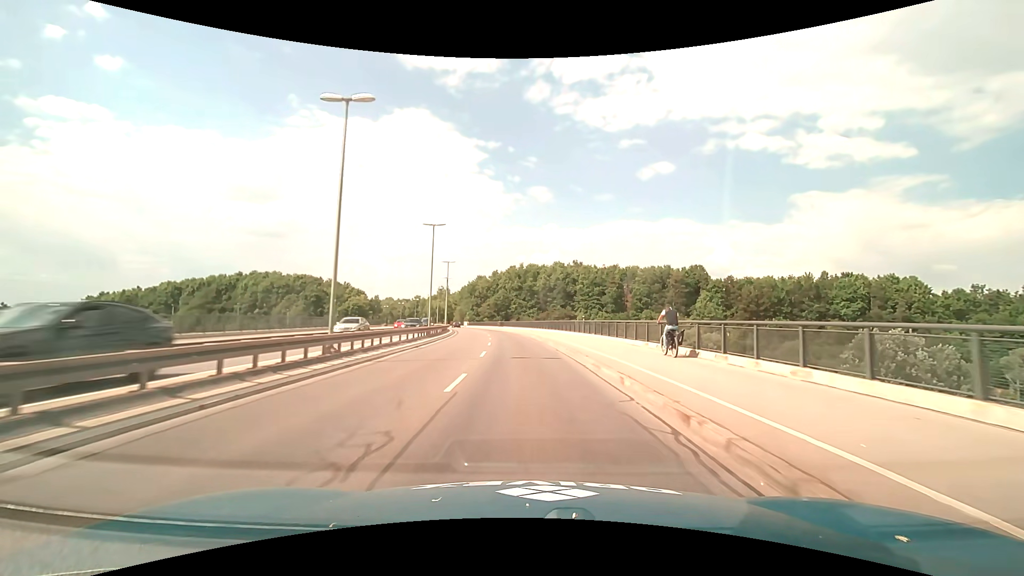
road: primary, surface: asphalt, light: Day
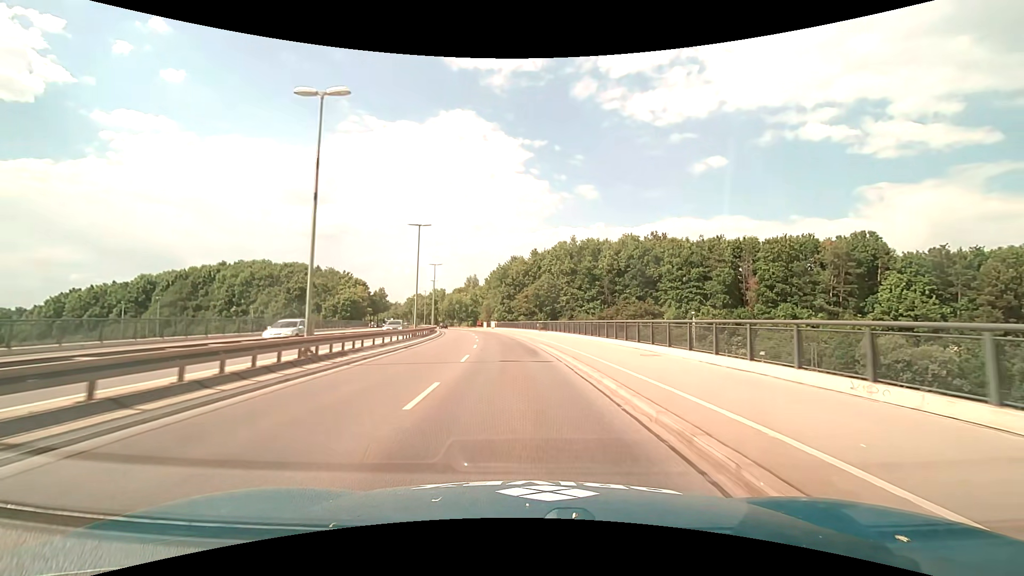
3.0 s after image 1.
(-1.9, +47.2) m; -5°
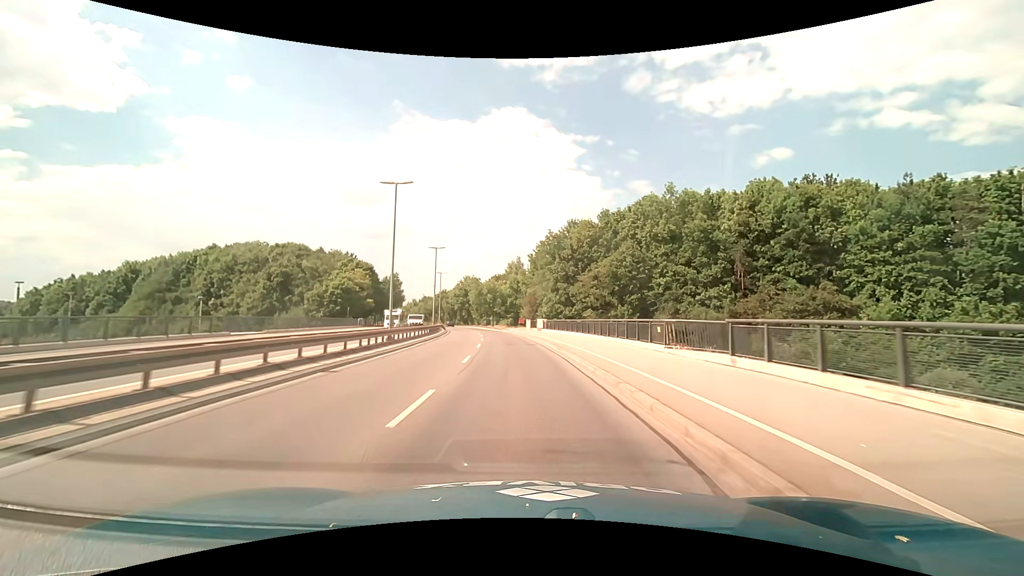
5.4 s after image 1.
(-2.1, +37.7) m; -6°
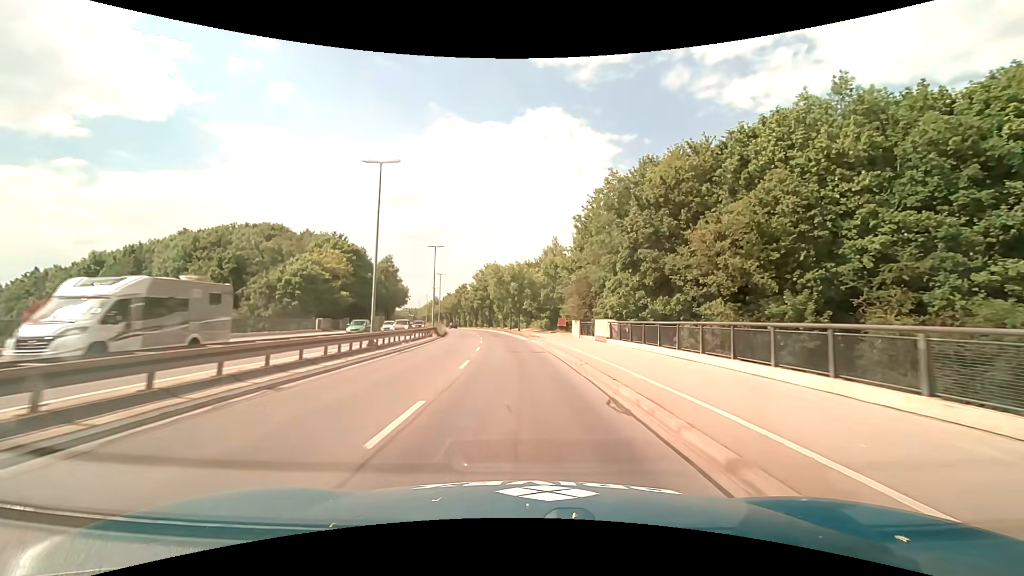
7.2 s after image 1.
(-1.1, +28.4) m; -4°
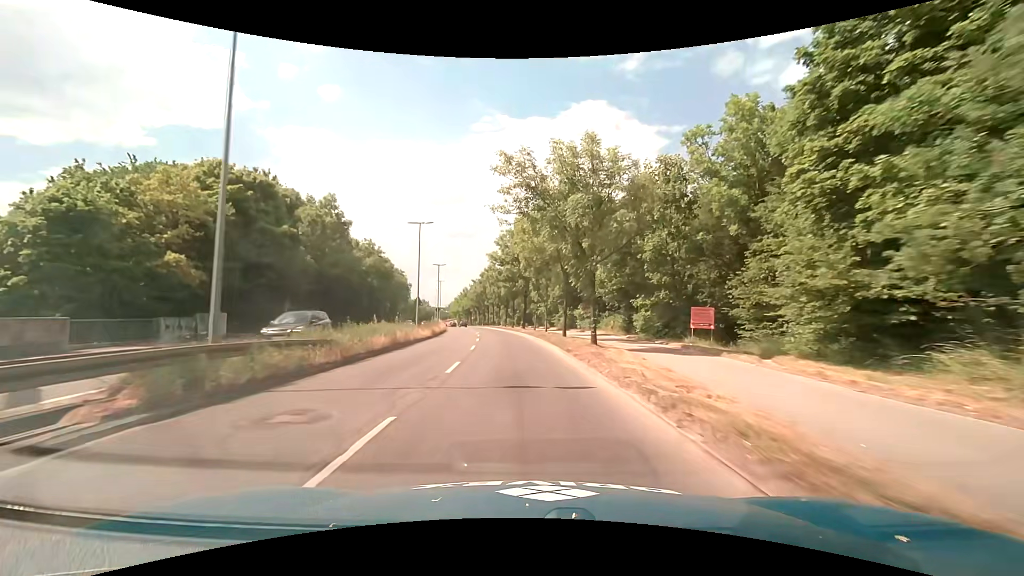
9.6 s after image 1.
(-1.8, +38.2) m; -6°
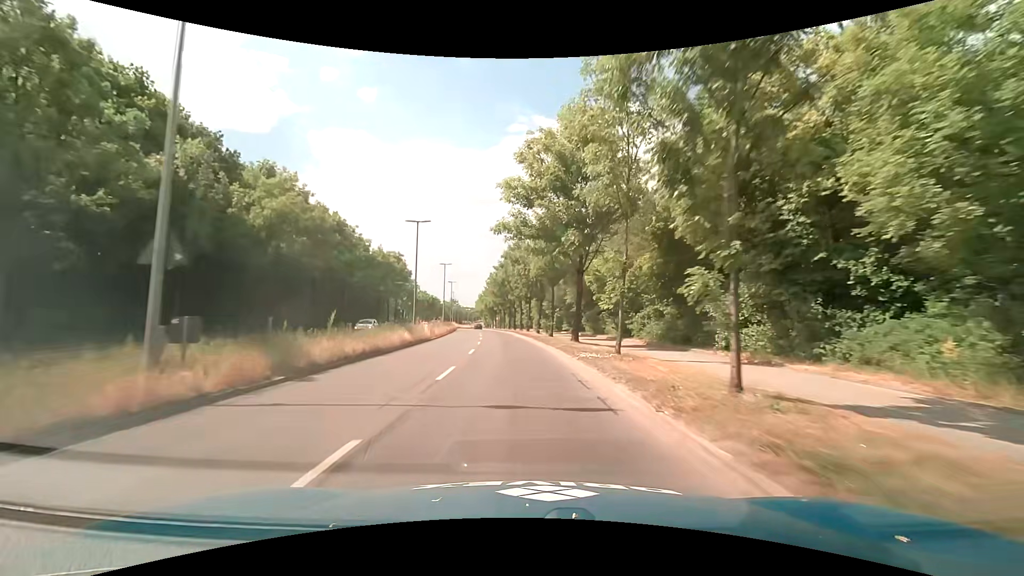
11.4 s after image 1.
(-1.1, +28.7) m; -4°
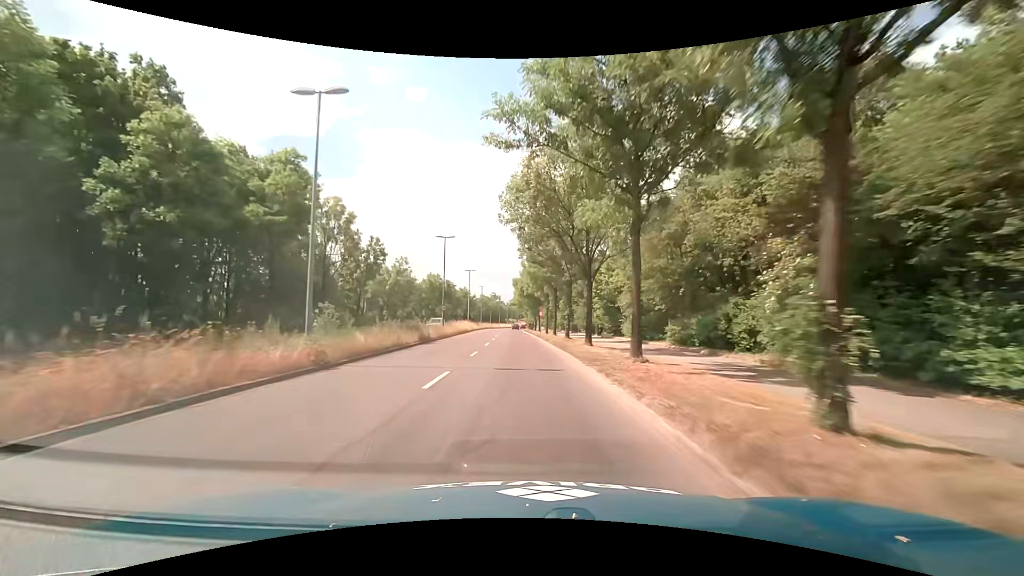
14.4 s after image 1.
(-2.5, +47.1) m; -6°
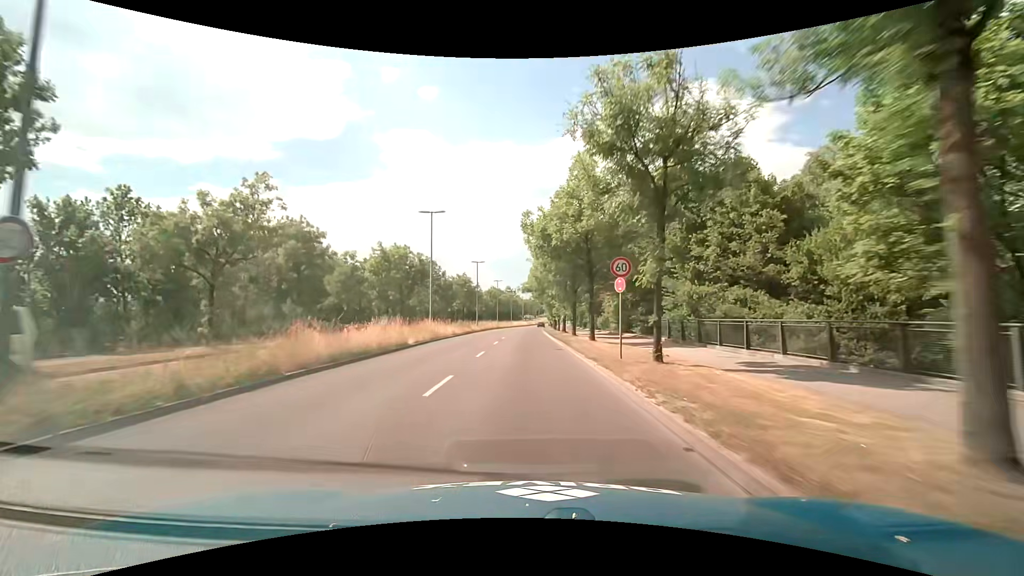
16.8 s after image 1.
(-0.8, +37.3) m; -2°
(0, +10) (0, +20) (0, +30) (0, +40) (-1, +50) (0, +60) (0, +70) (0, +80) (0, +90) (0, +100) m
